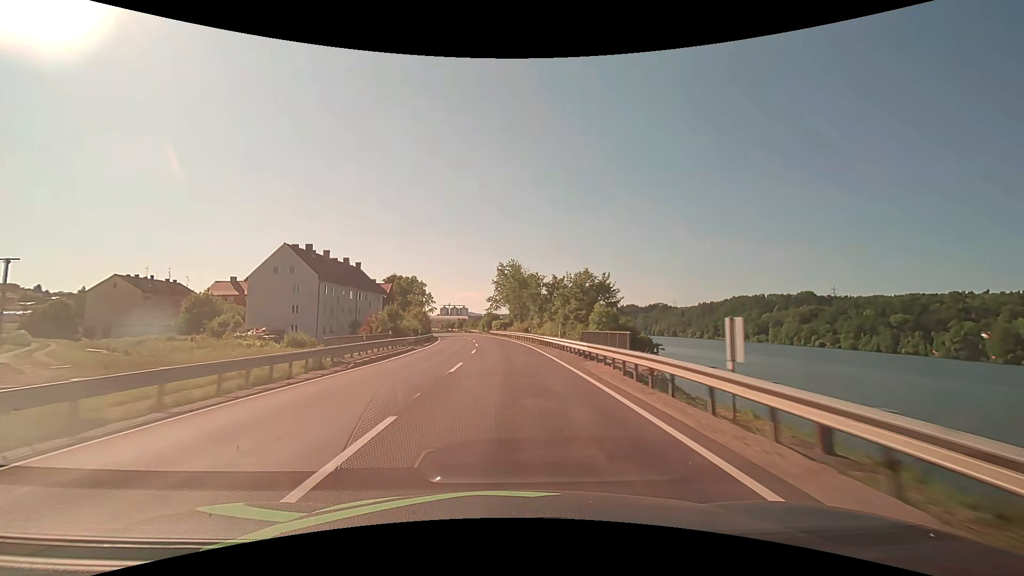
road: primary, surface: asphalt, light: Day
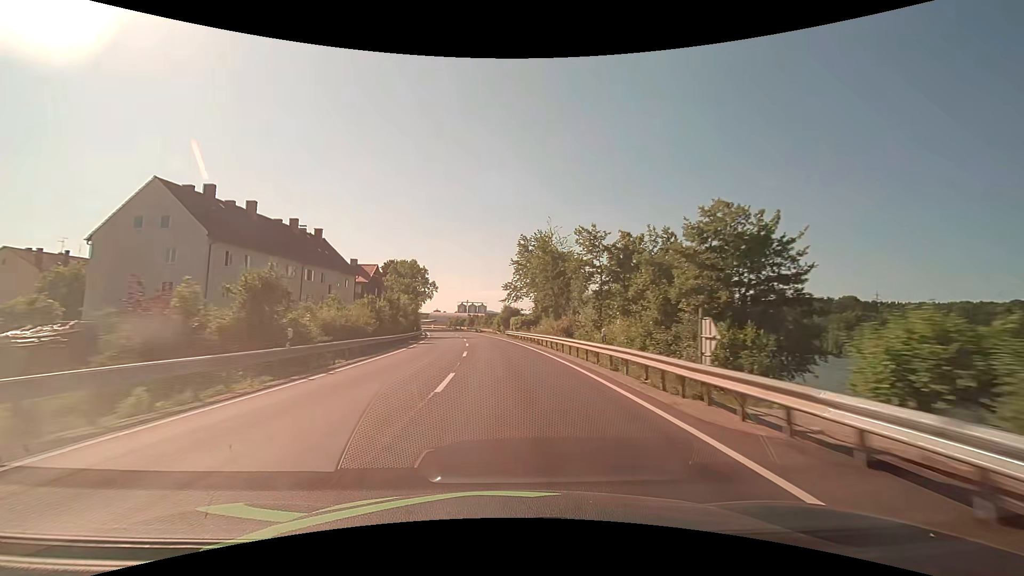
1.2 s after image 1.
(-0.4, +29.4) m; -2°
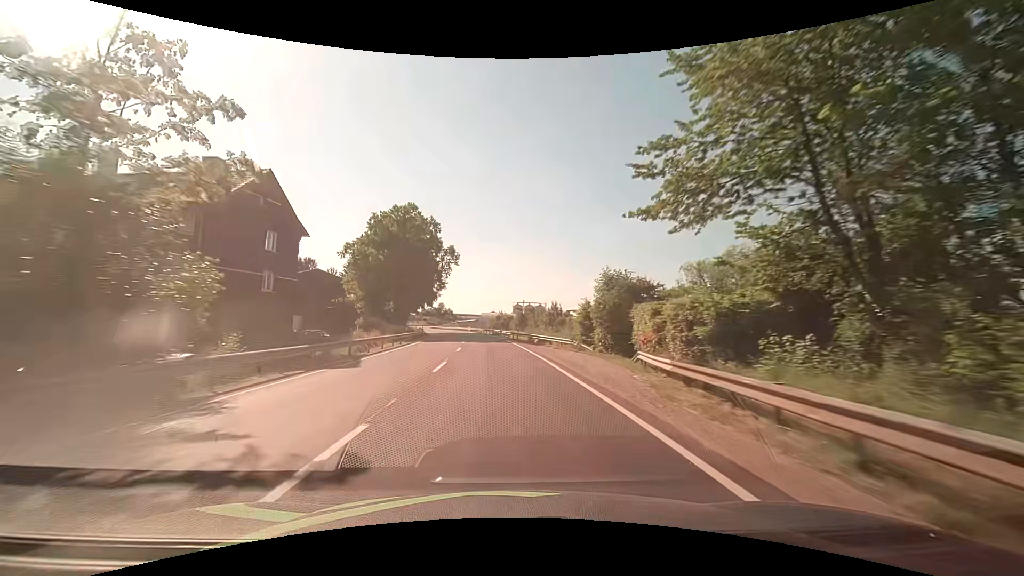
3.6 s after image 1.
(-3.0, +55.3) m; -7°
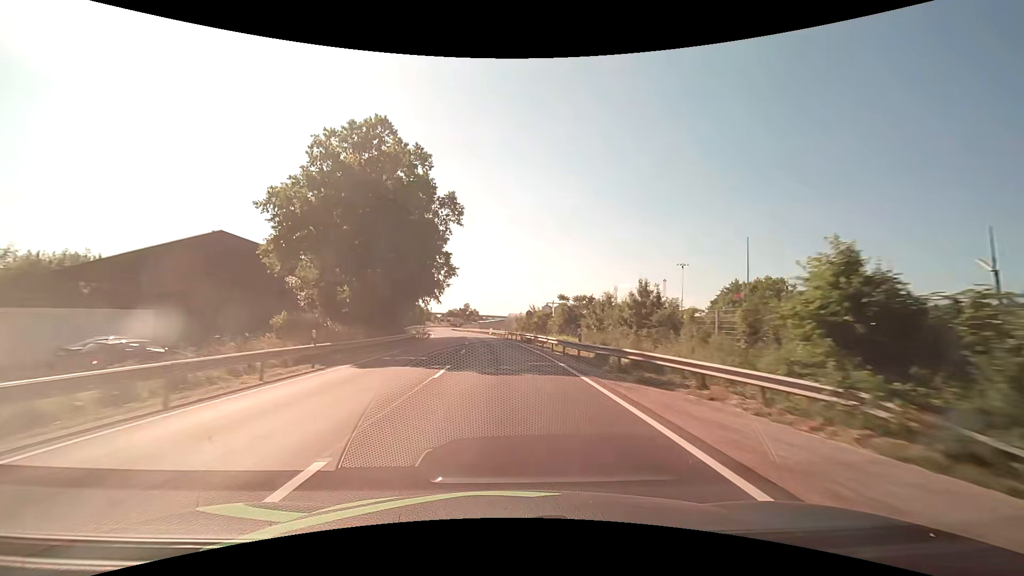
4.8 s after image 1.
(-0.7, +26.4) m; -3°
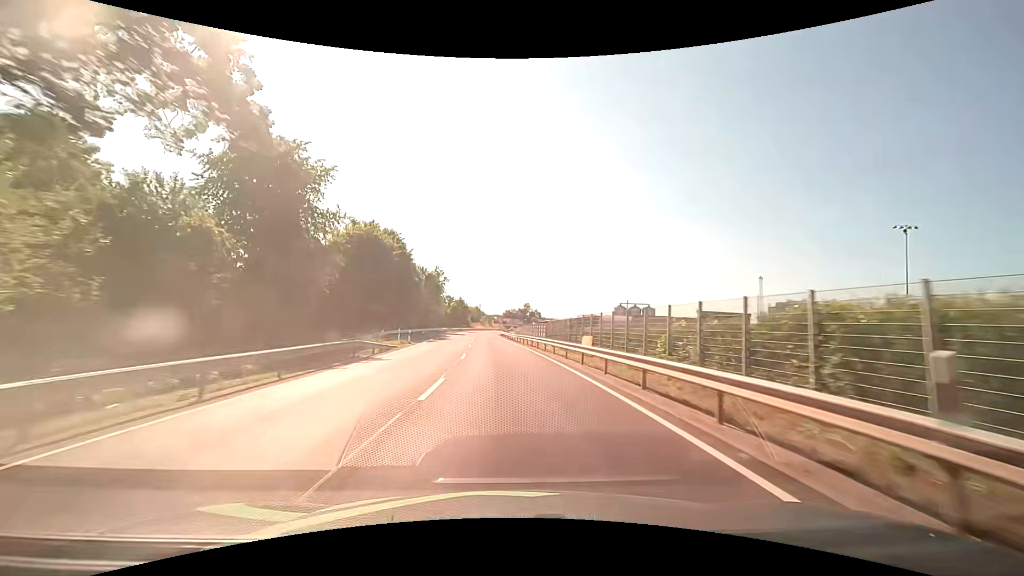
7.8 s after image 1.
(-4.2, +64.1) m; -7°
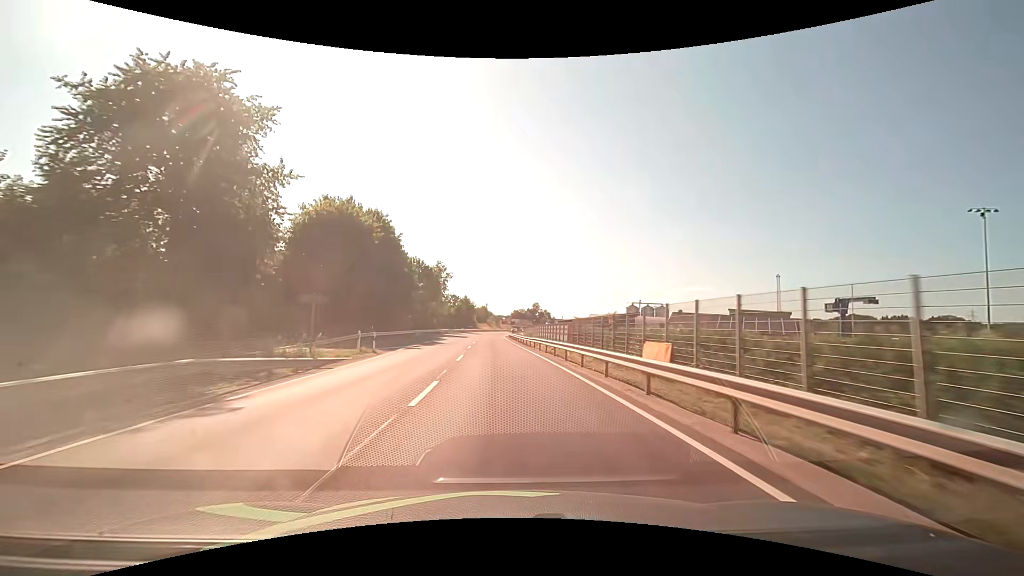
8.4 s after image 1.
(-0.1, +12.7) m; -1°
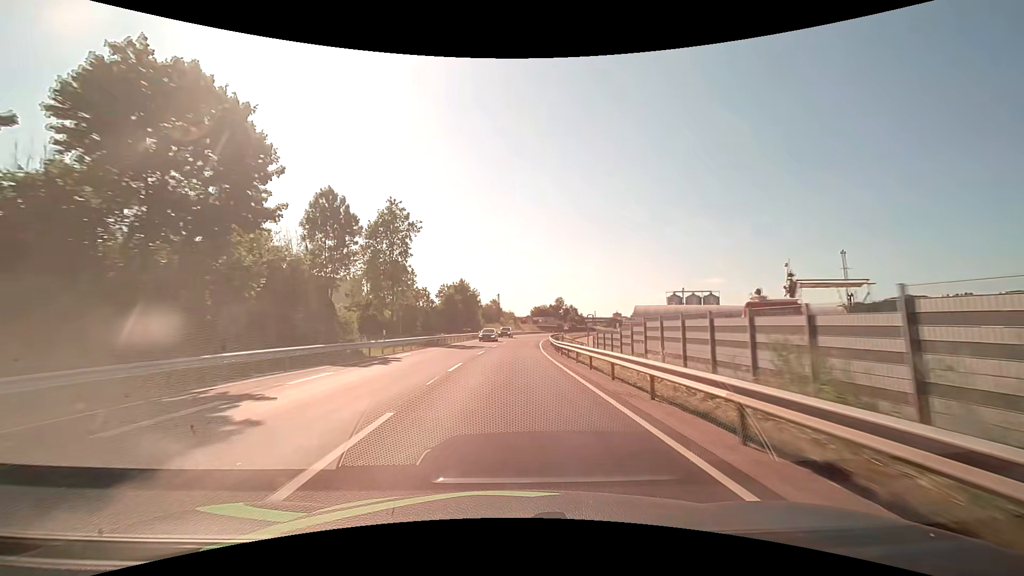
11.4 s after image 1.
(-1.8, +65.1) m; -2°
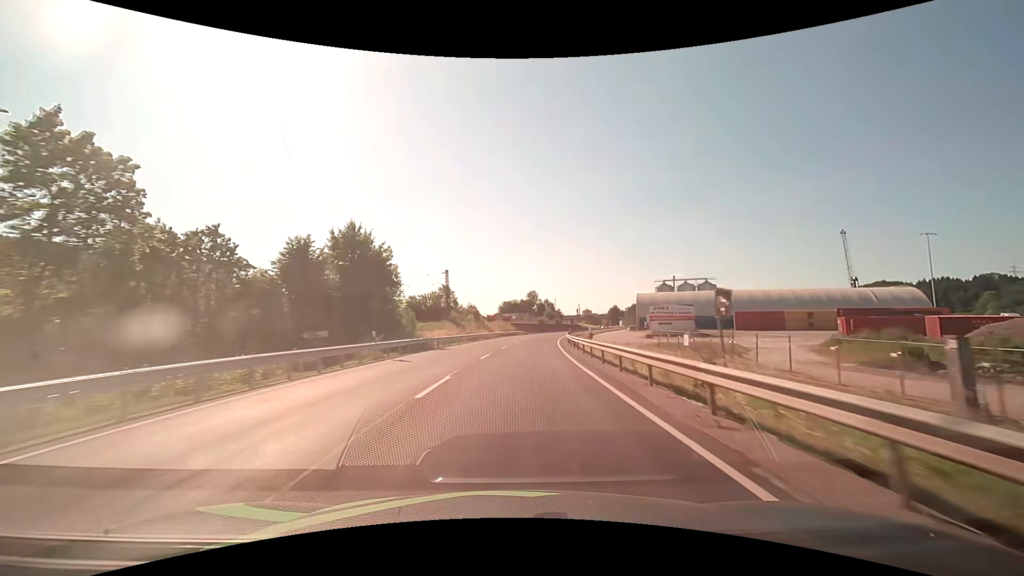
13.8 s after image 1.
(+1.5, +54.8) m; +4°
(0, +10) (0, +20) (+1, +30) (+2, +40) (+2, +50) (+4, +60) (+5, +70) (+7, +80) (+9, +89) (+11, +99) m
